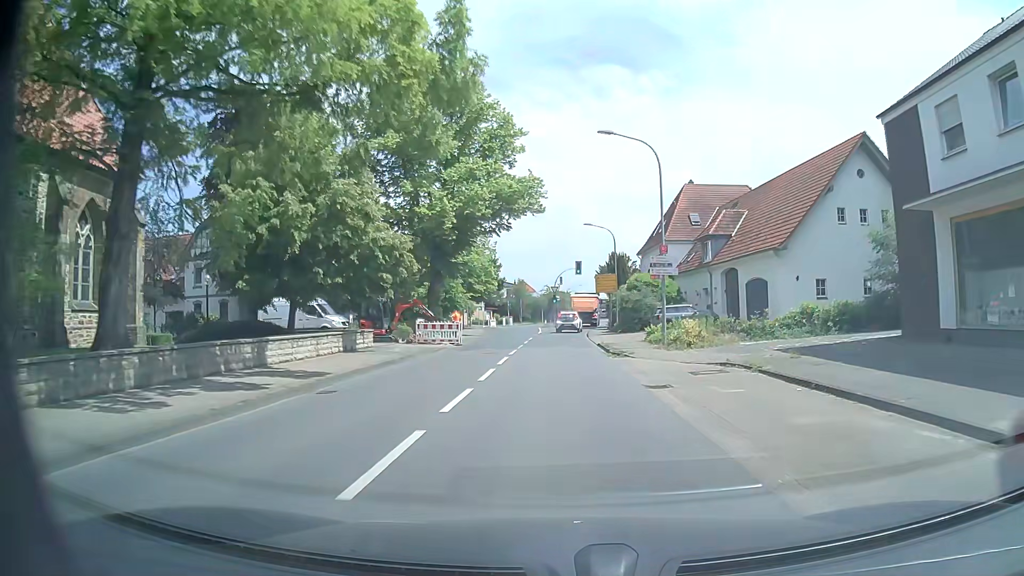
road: tertiary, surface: asphalt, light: Day
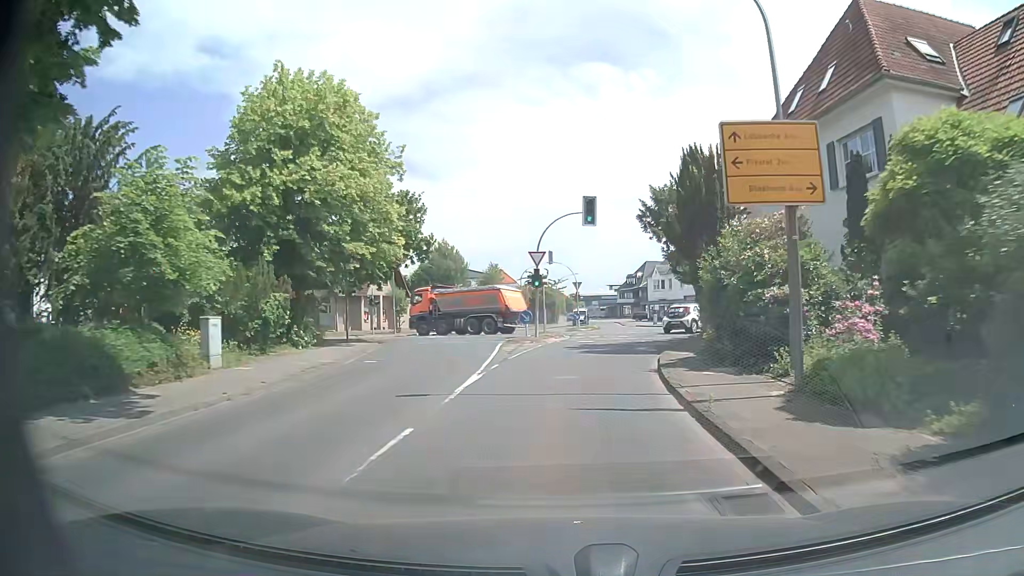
(+0.1, +37.6) m; +1°
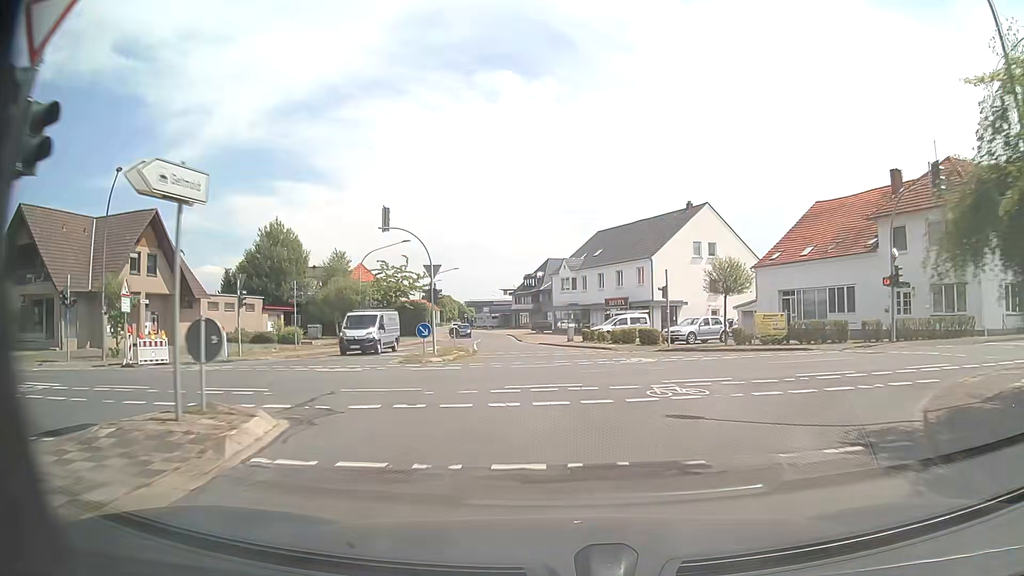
(+2.5, +27.7) m; +8°
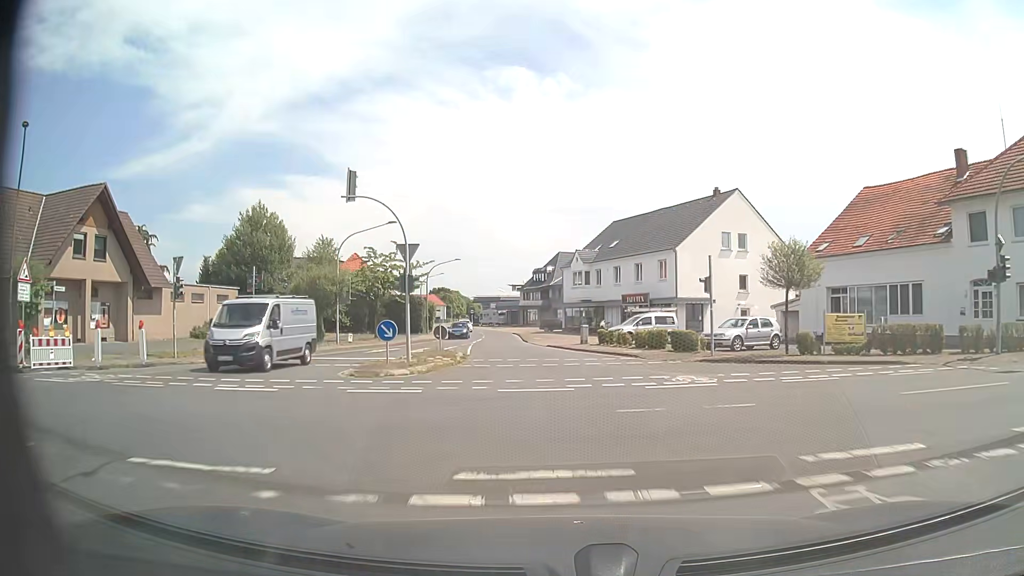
(0.0, +7.3) m; -1°
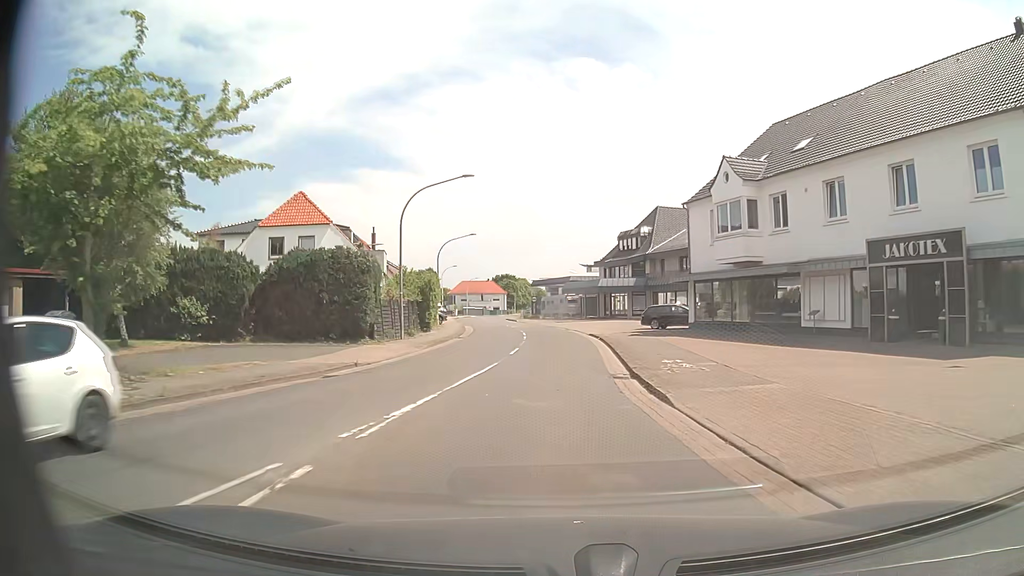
(-2.3, +38.5) m; -6°
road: secondary
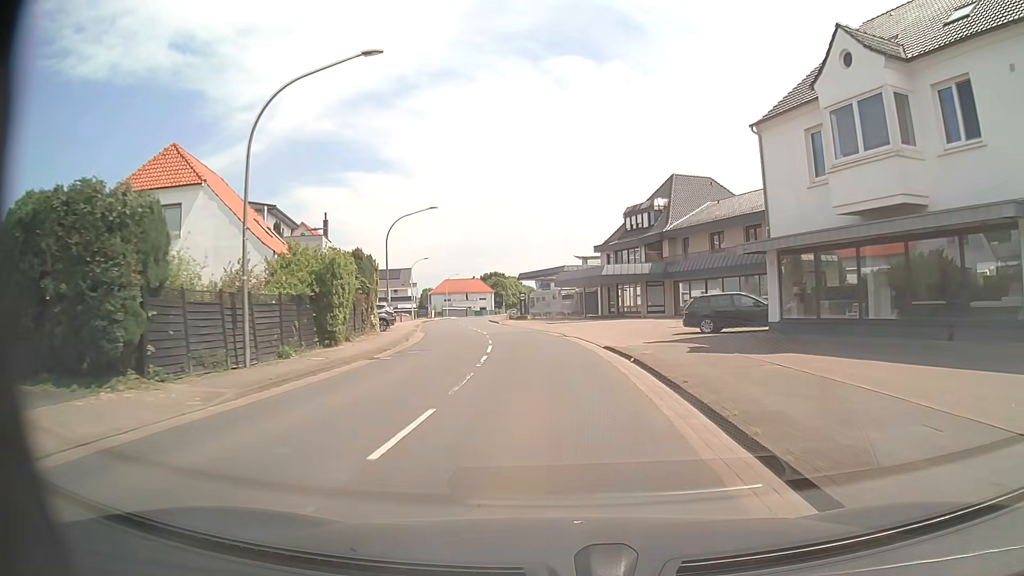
(+0.1, +15.9) m; +1°
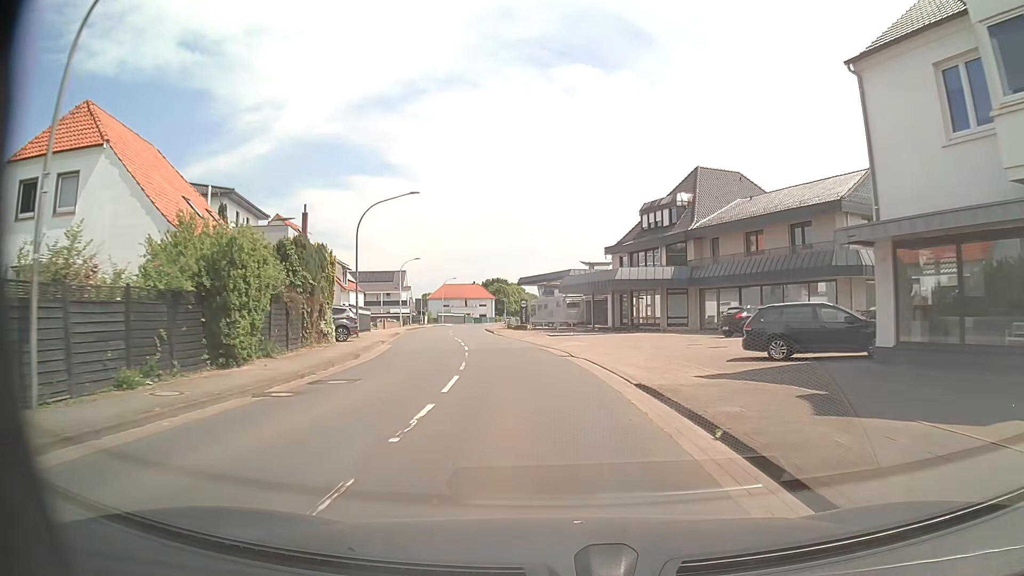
(0.0, +8.0) m; -1°
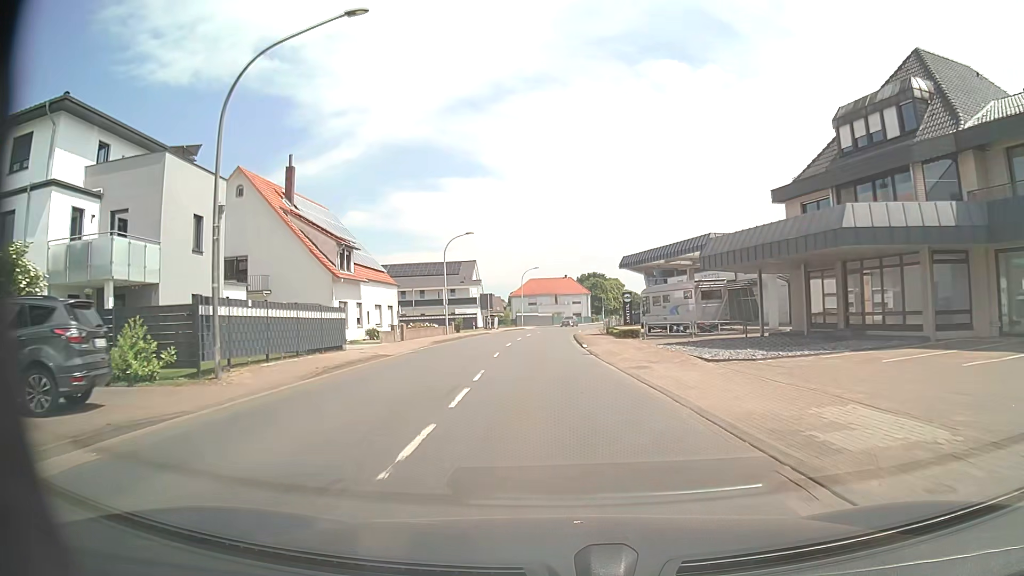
(-1.3, +23.9) m; -8°
(0, +10) (0, +20) (-1, +30) (-1, +40) (-1, +50) (0, +60) (+1, +70) (+2, +80) (+4, +90) (+6, +99) m
